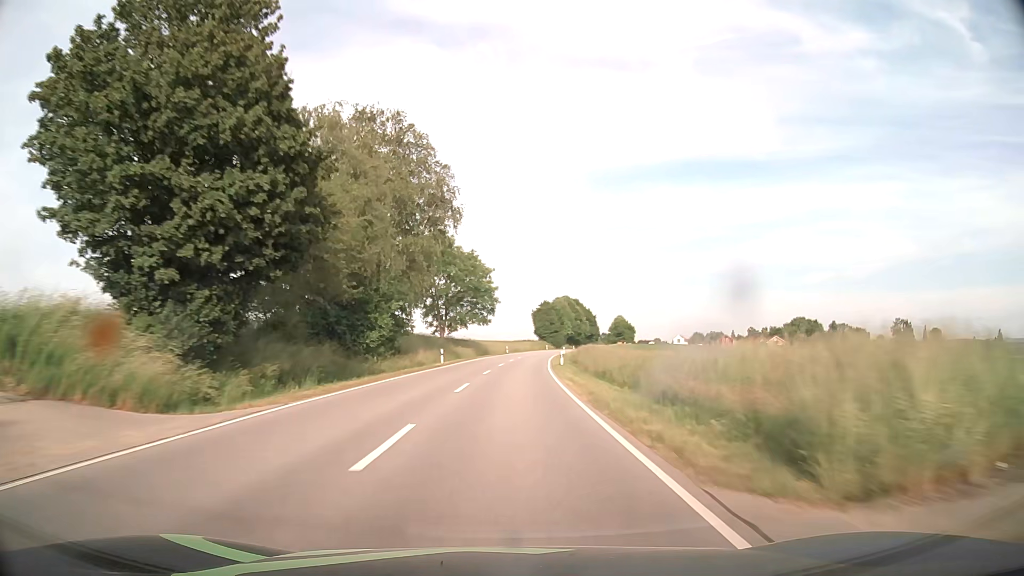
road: secondary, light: Day
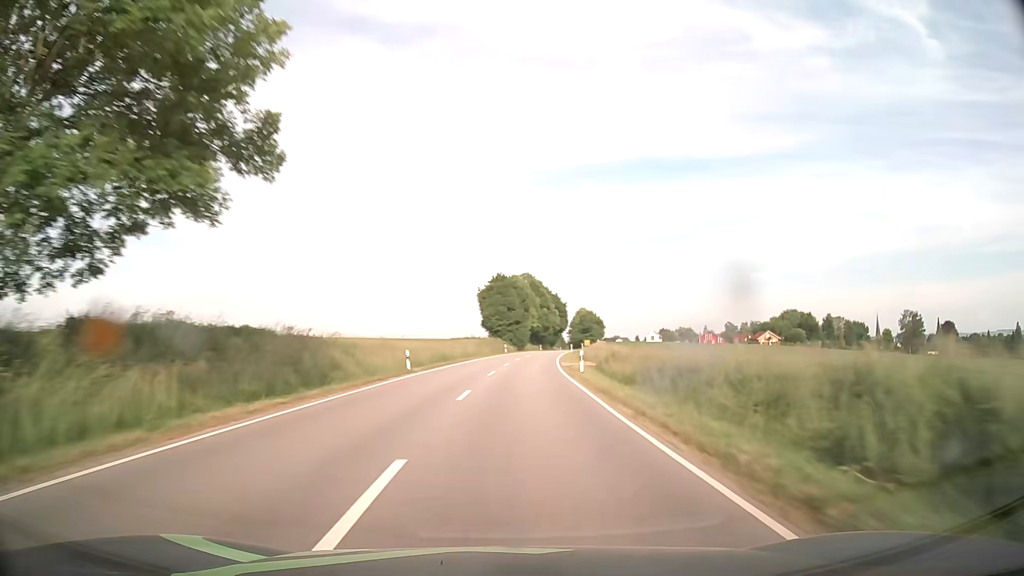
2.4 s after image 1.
(+2.0, +63.1) m; +4°
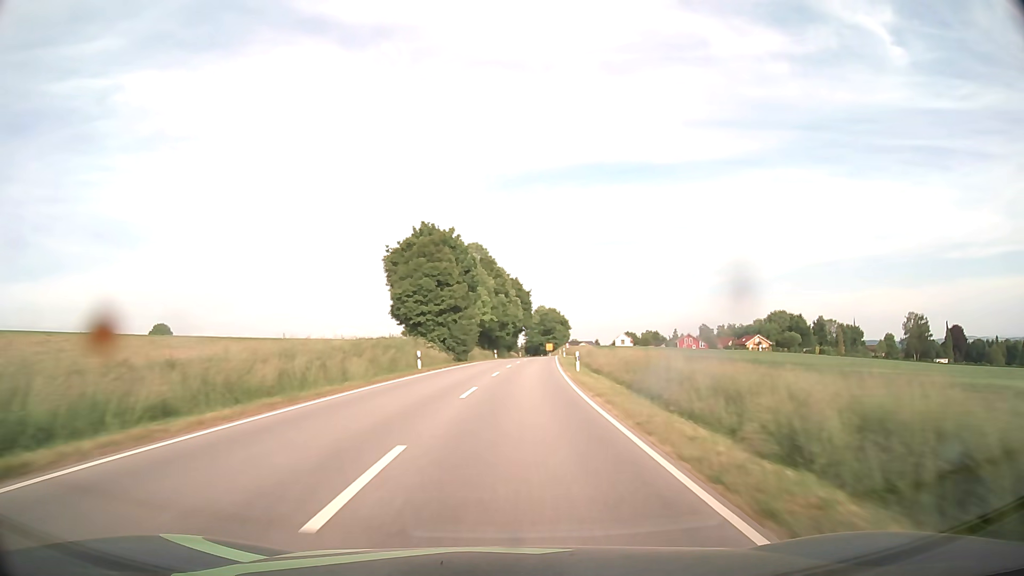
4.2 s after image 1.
(+1.8, +46.7) m; +4°
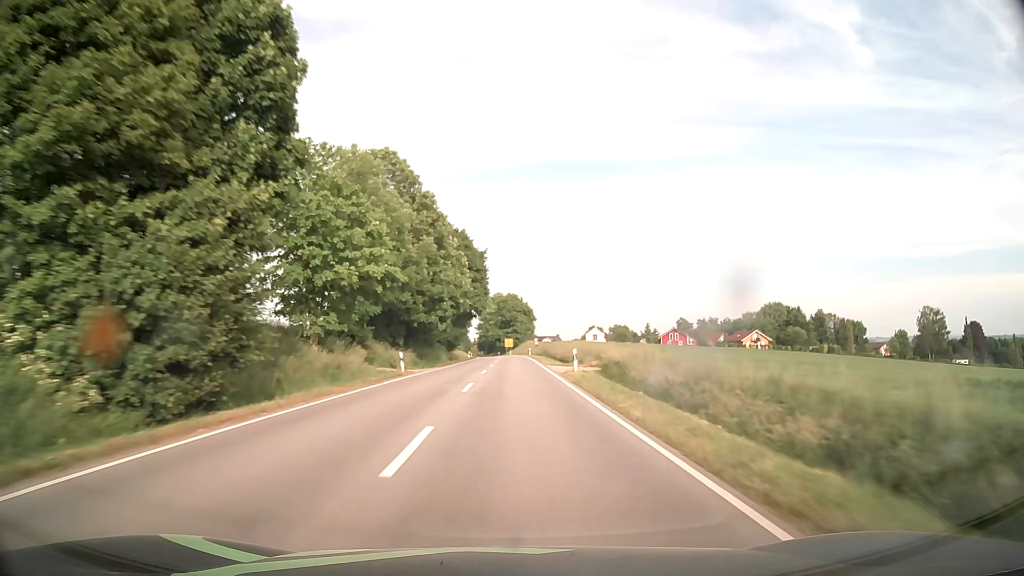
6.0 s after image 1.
(+1.6, +45.8) m; +4°
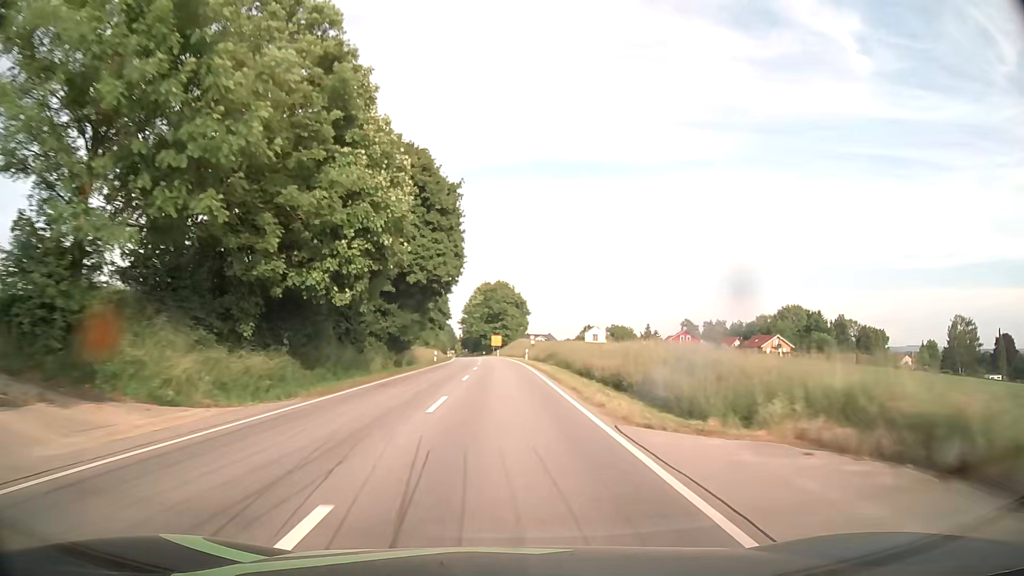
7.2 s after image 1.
(+0.4, +29.1) m; +1°
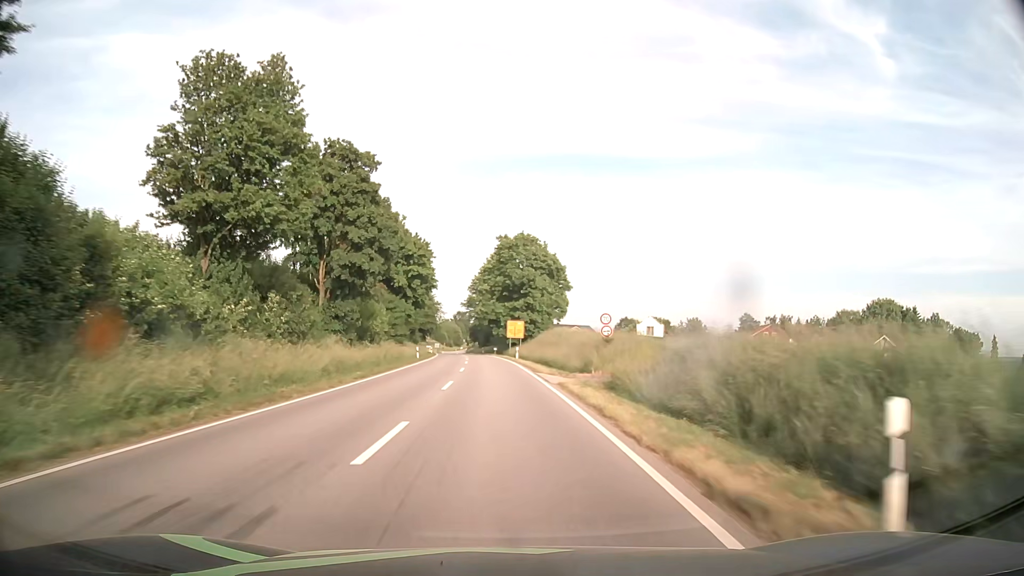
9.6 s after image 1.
(-0.3, +53.8) m; -2°
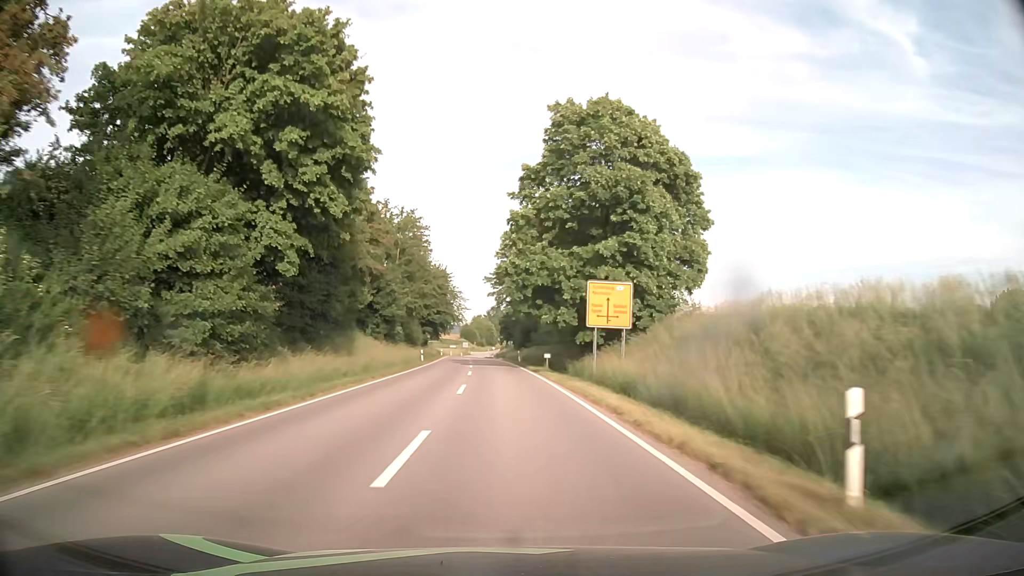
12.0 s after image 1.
(-1.4, +48.8) m; -3°
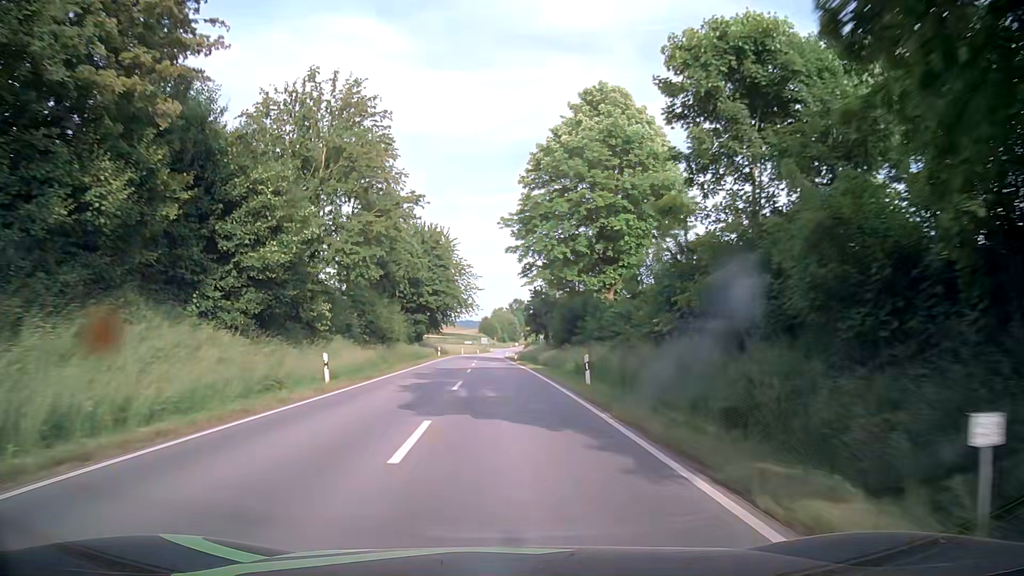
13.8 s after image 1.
(-0.6, +34.8) m; -2°
(0, +10) (0, +20) (0, +30) (-1, +40) (-1, +50) (-1, +60) (-2, +70) (-2, +80) (-2, +90) (-2, +100) m
